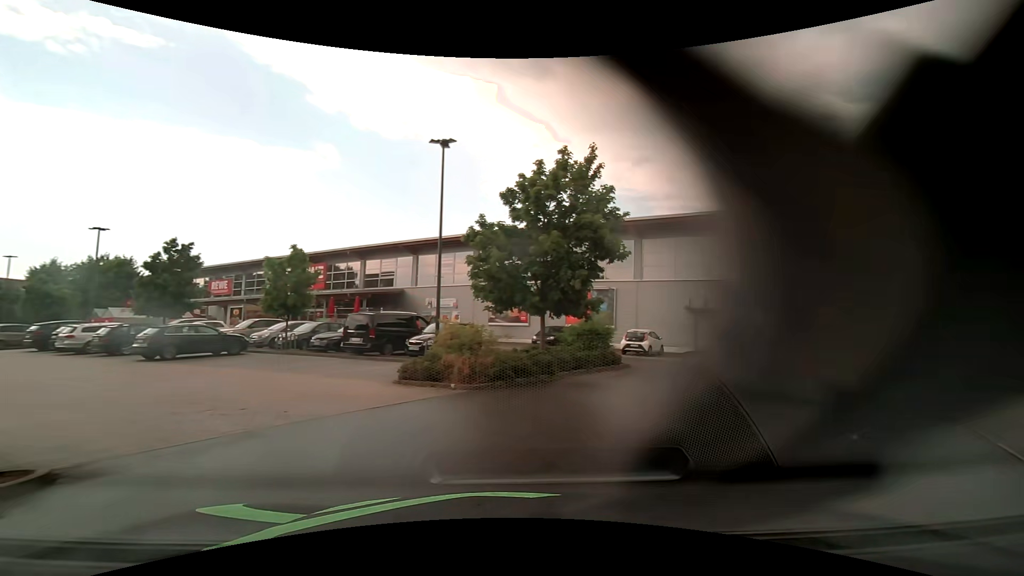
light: Day
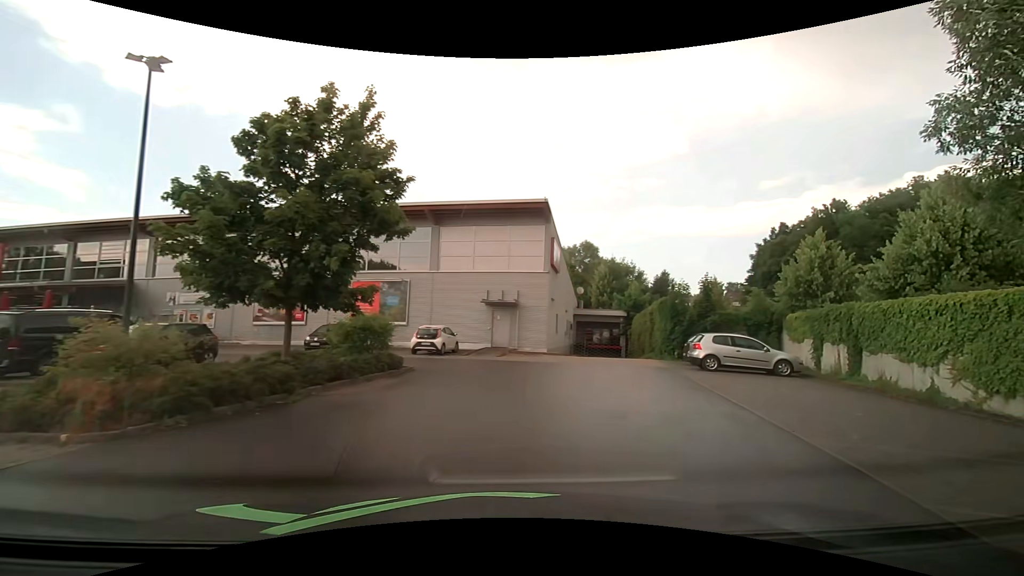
(+0.7, +3.7) m; +22°
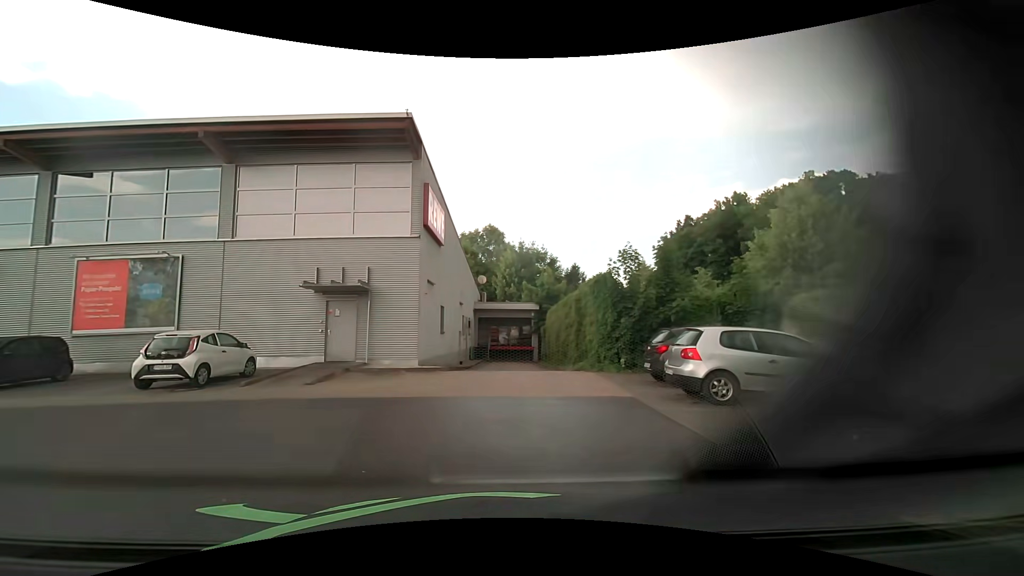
(+2.2, +10.8) m; +12°
